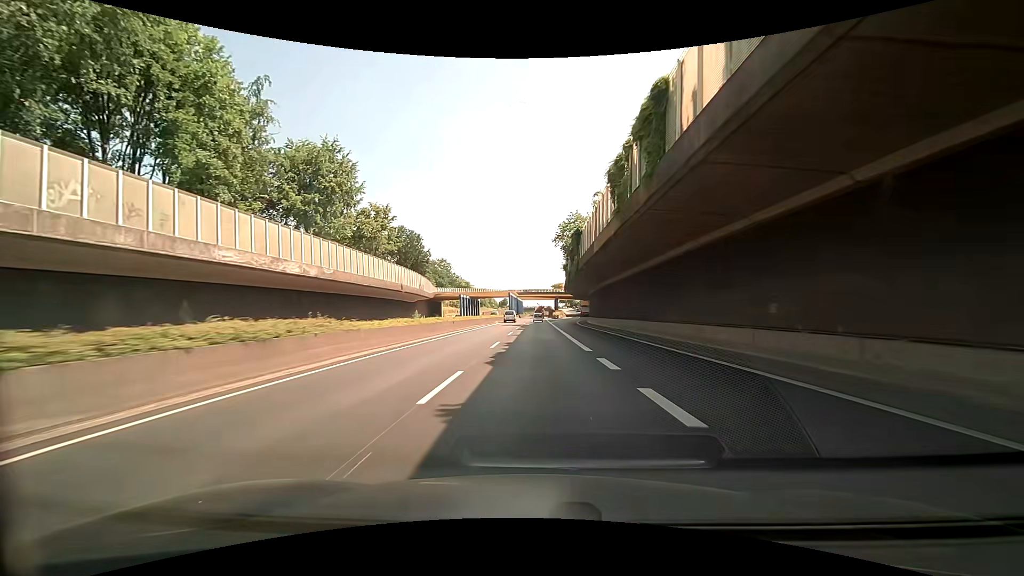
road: trunk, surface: asphalt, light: Day
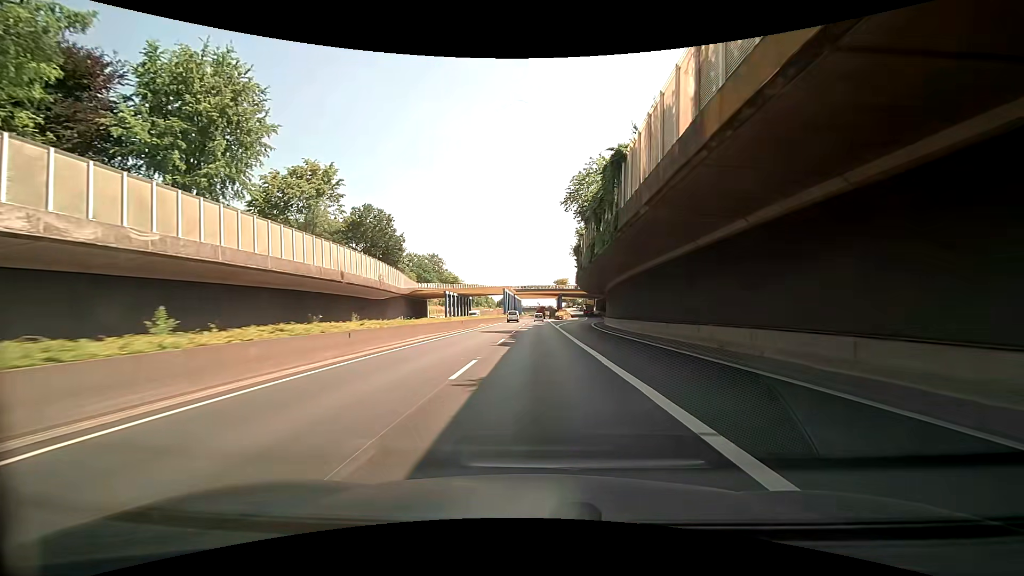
(0.0, +21.5) m; 0°
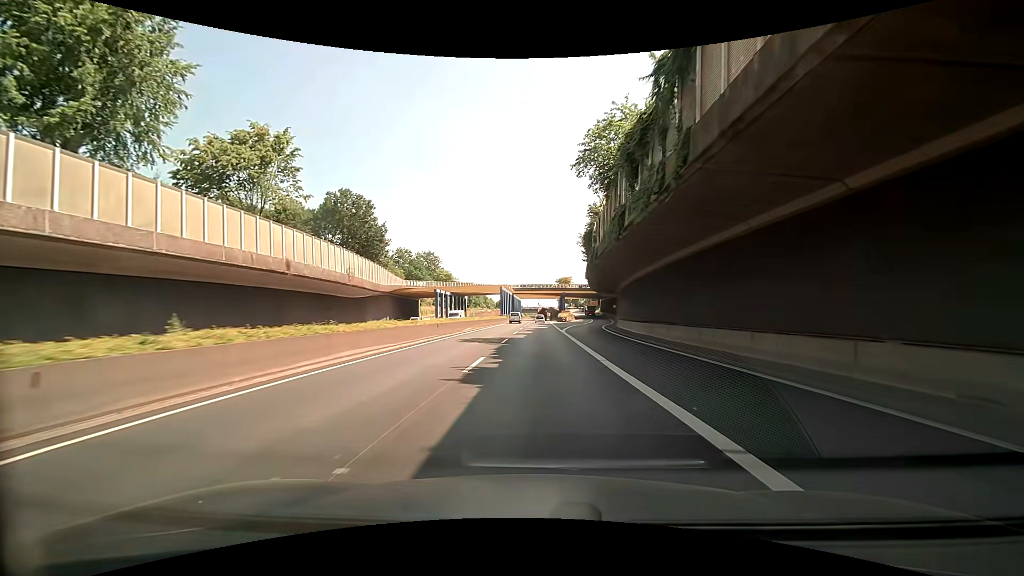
(0.0, +10.7) m; 0°
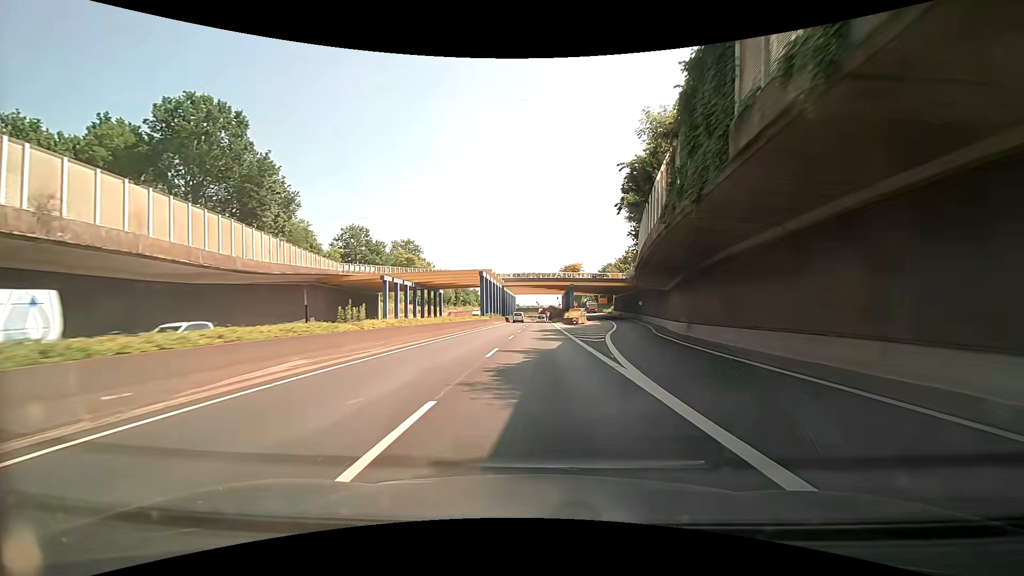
(-0.1, +32.2) m; 0°
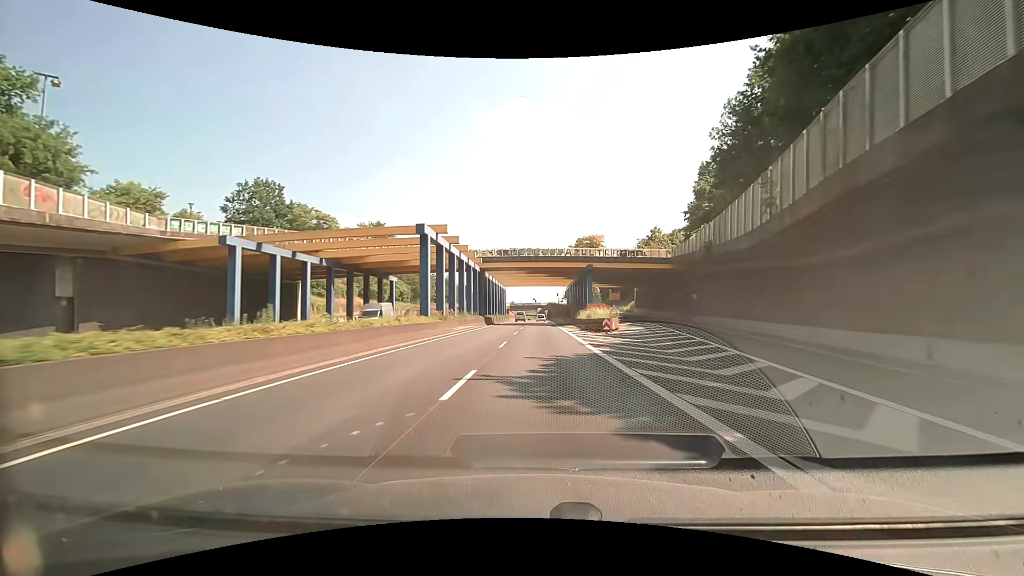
(+0.1, +32.2) m; 0°
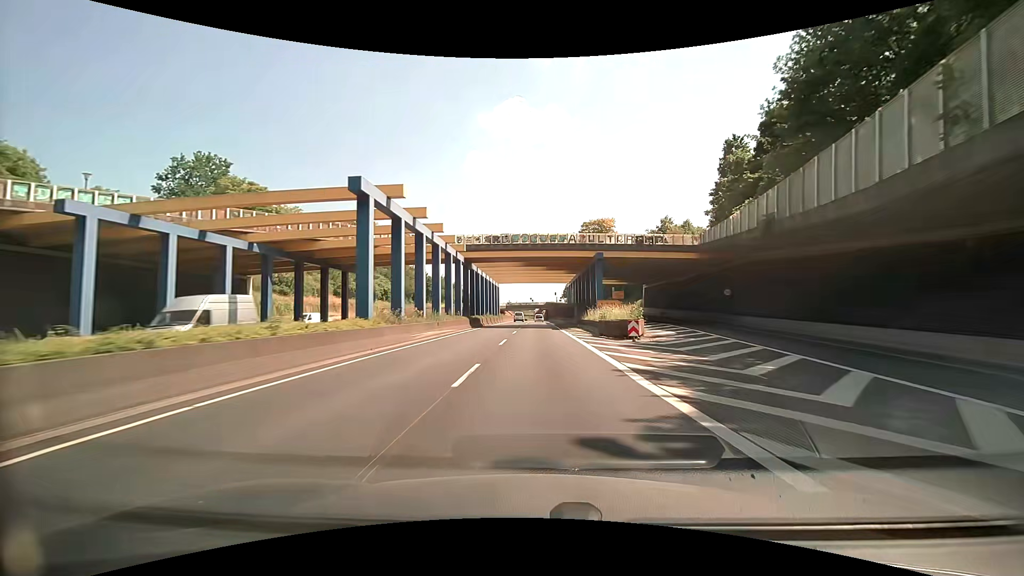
(0.0, +10.7) m; +1°
(0, +10) (0, +20) (0, +30) (0, +40) (0, +50) (0, +60) (0, +70) (0, +80) (0, +90) (0, +100) m
